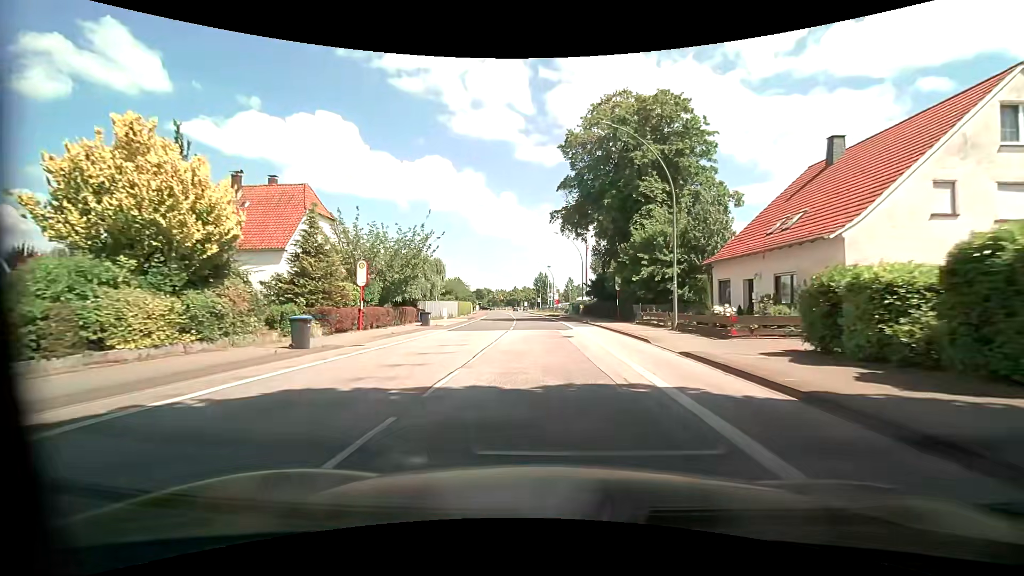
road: primary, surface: asphalt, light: Day
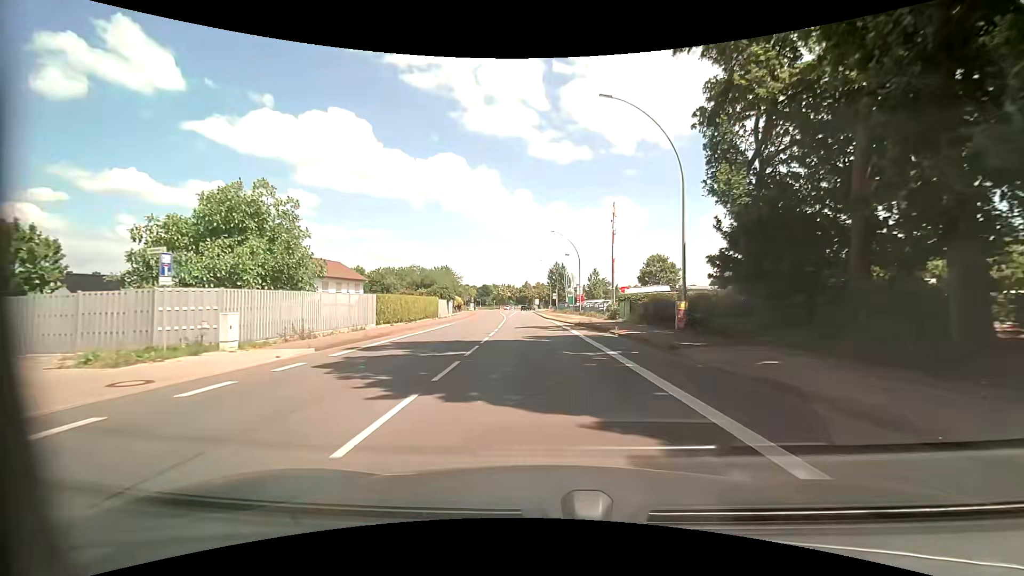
(-0.6, +39.0) m; -2°
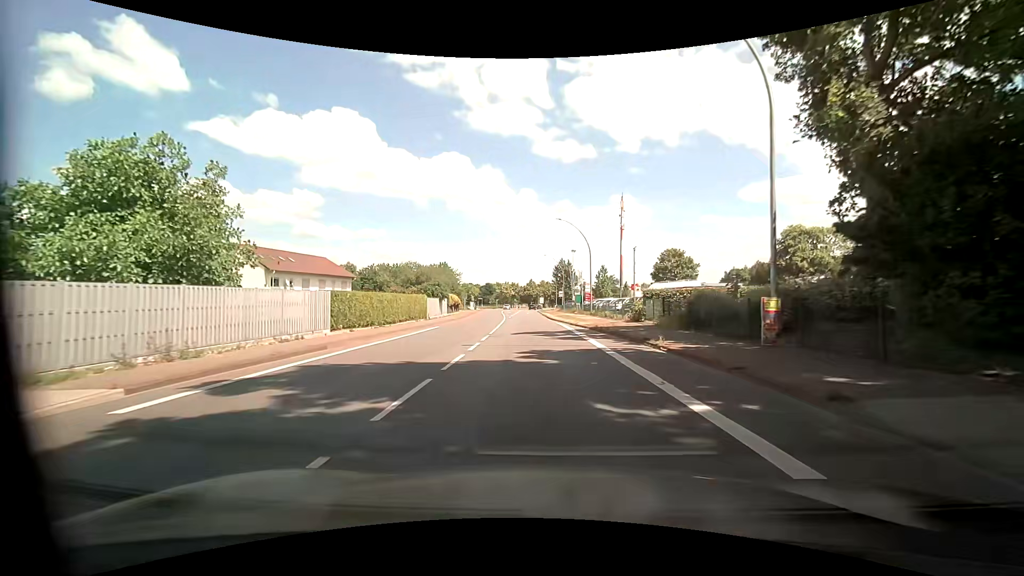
(0.0, +7.6) m; 0°
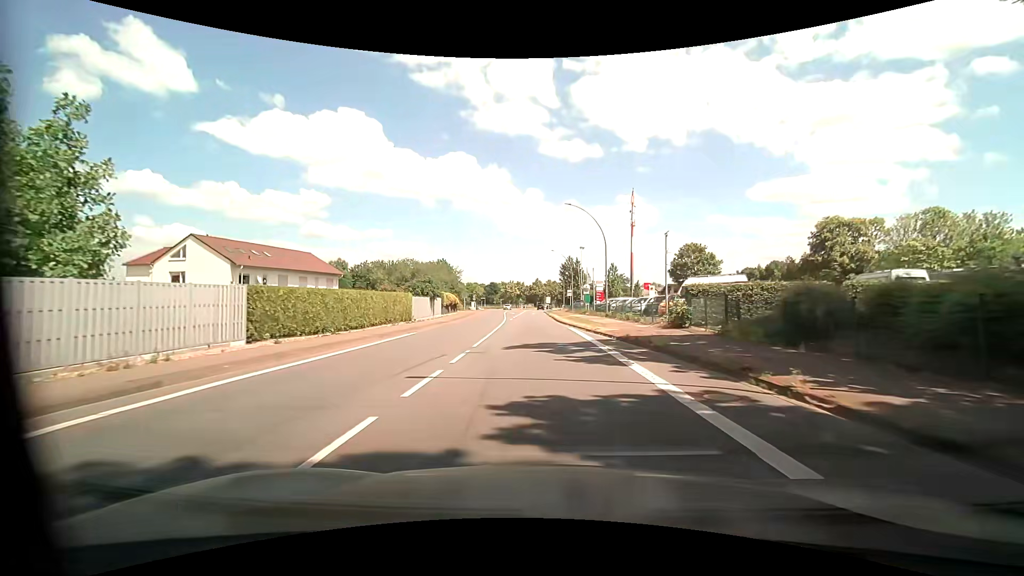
(0.0, +7.6) m; -1°
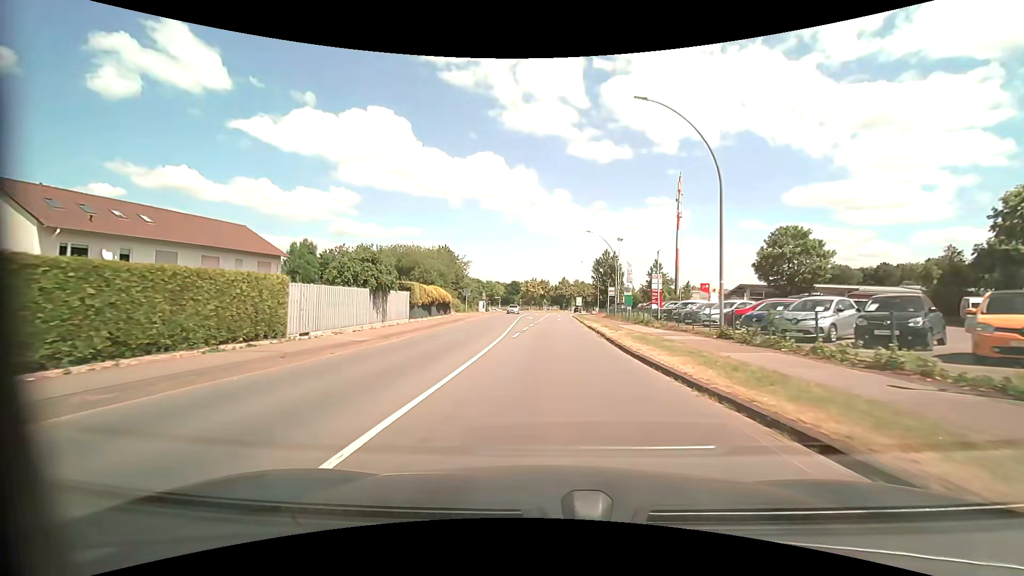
(-0.5, +22.6) m; -3°
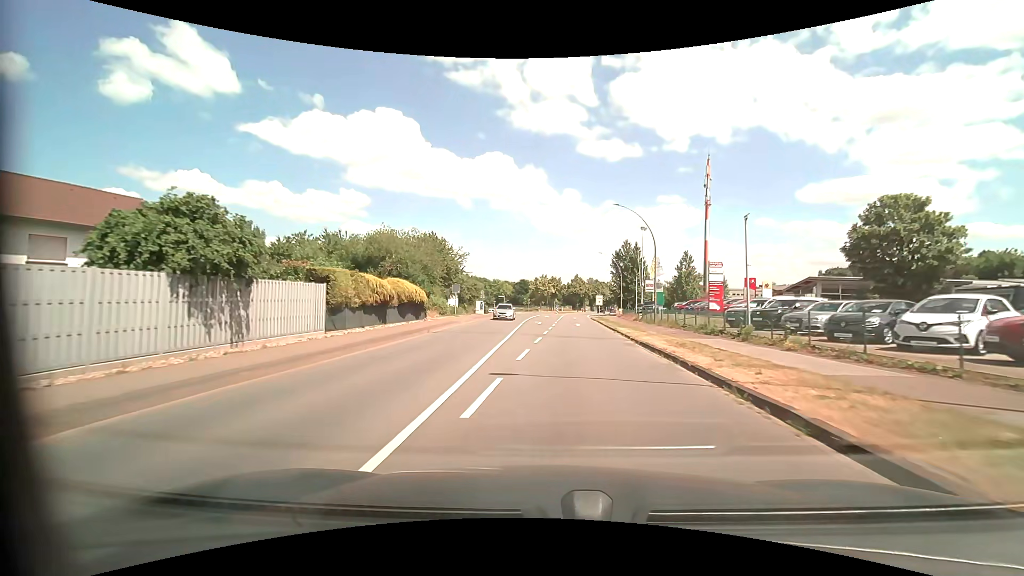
(-0.1, +14.9) m; -1°
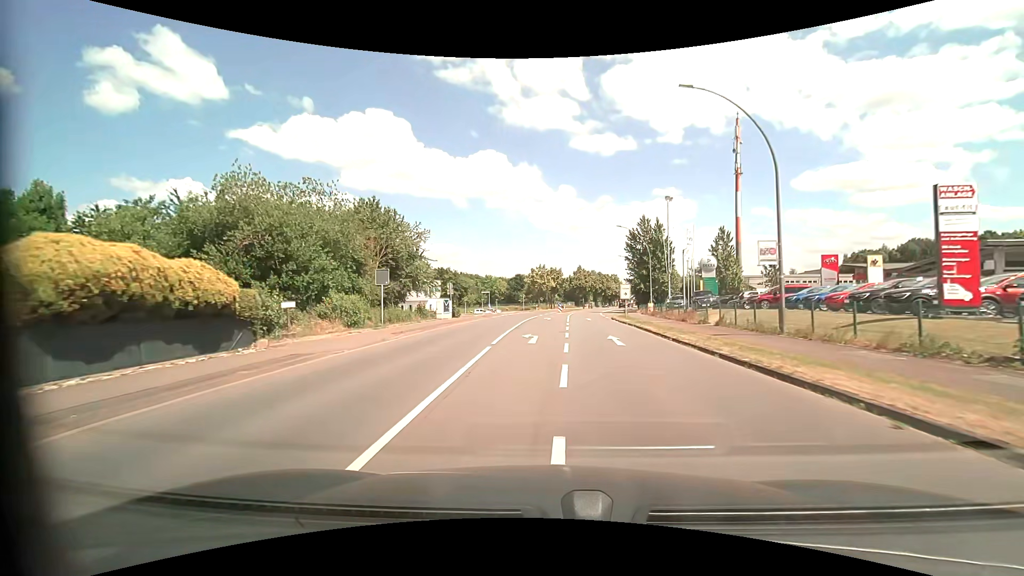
(0.0, +21.8) m; 0°
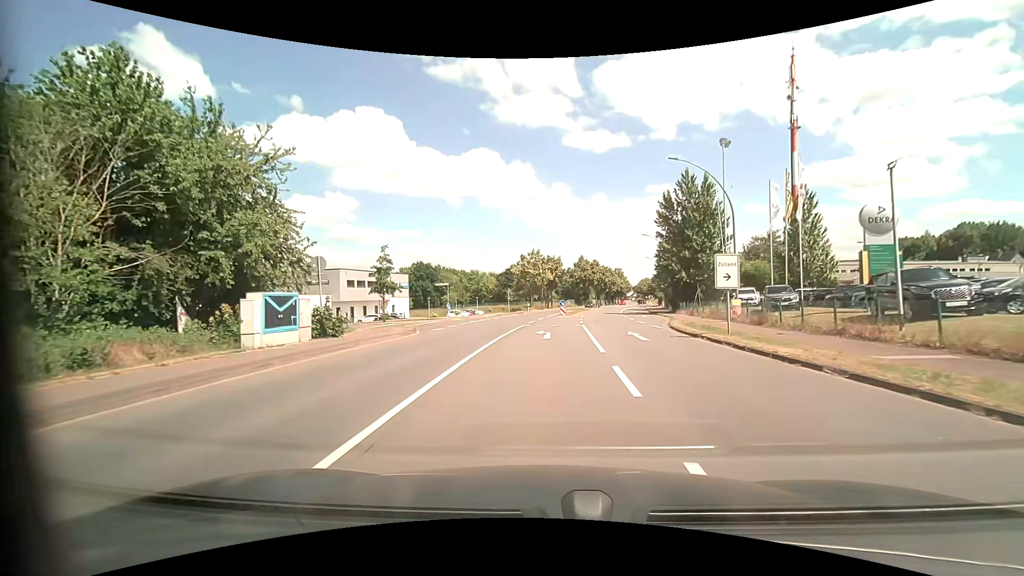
(+0.2, +24.7) m; +1°
(0, +10) (0, +20) (0, +30) (-1, +40) (-9, +45) (-19, +46) (-29, +47) (-39, +48) (-49, +50) (-59, +51) m
